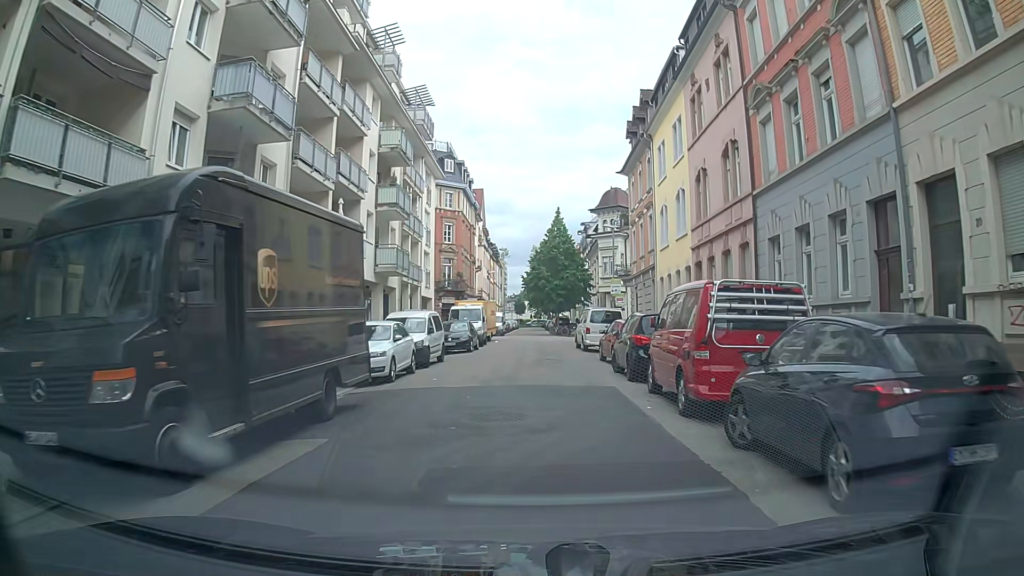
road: residential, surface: asphalt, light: Day
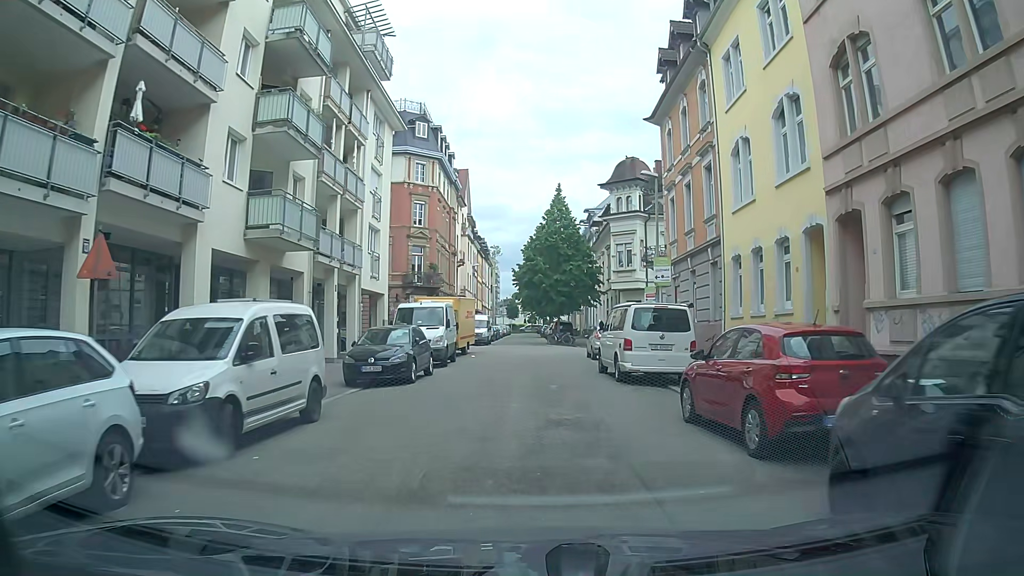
(-0.1, +13.9) m; 0°
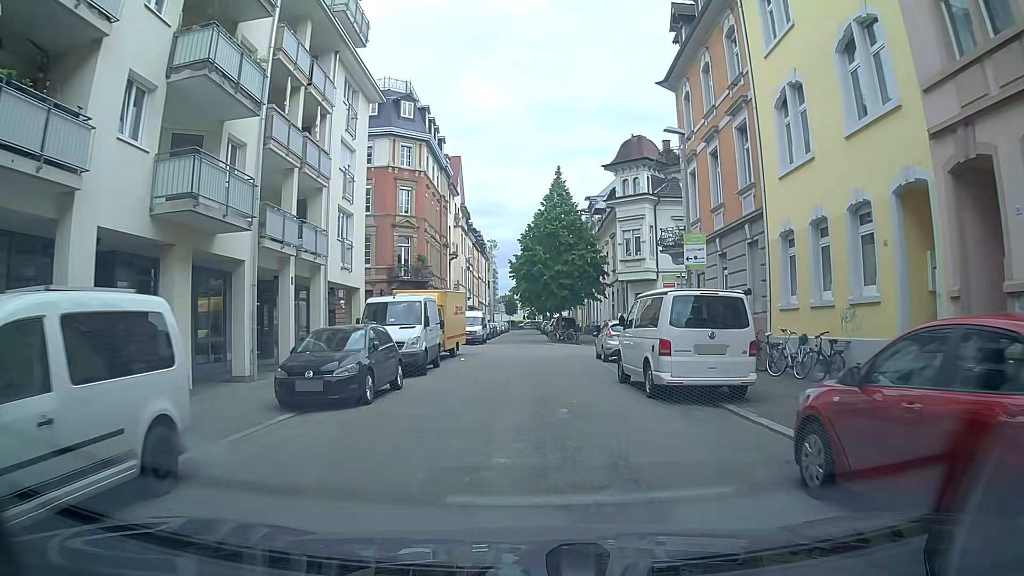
(+0.1, +4.6) m; 0°
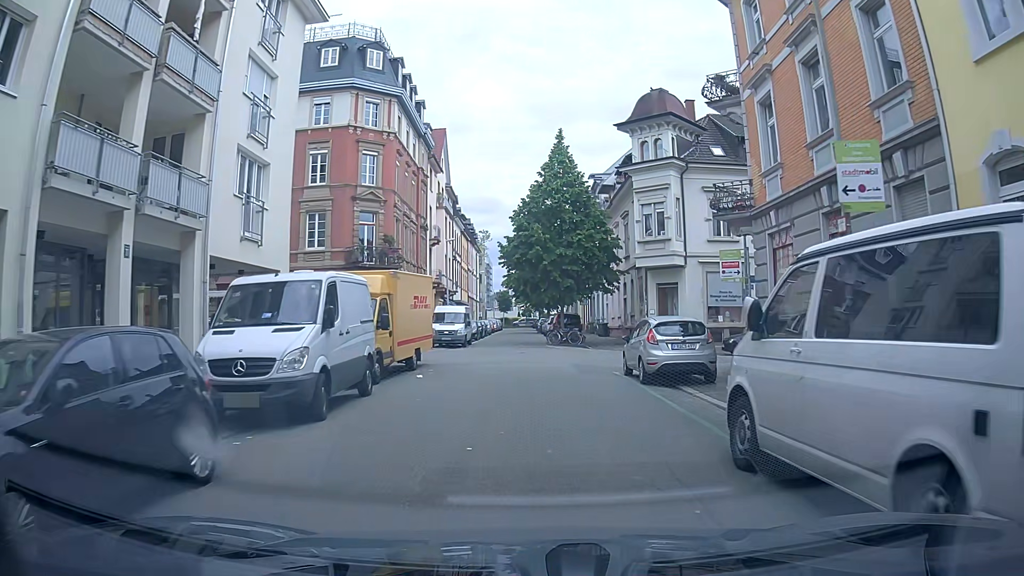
(0.0, +9.1) m; 0°
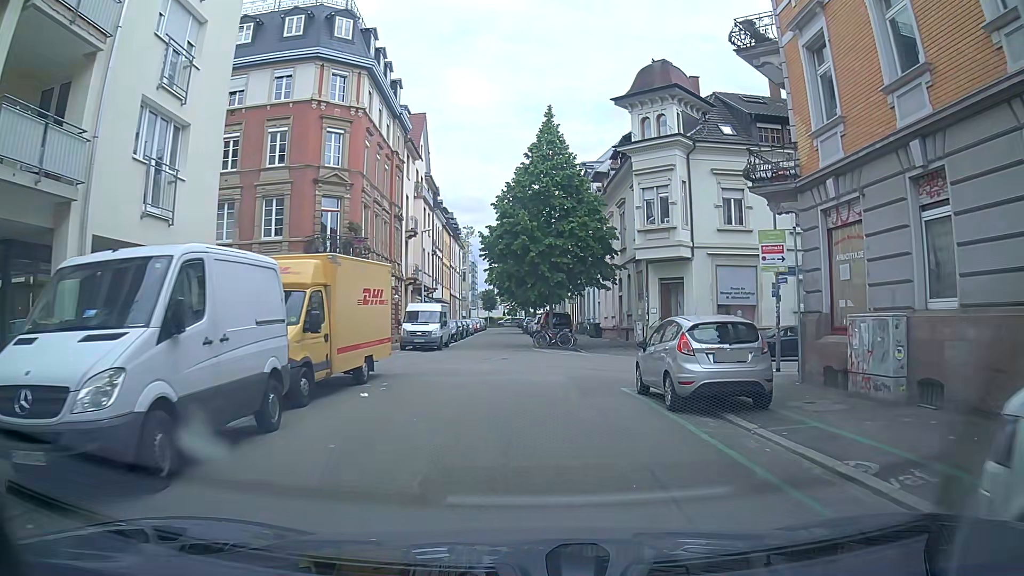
(0.0, +4.3) m; +2°
